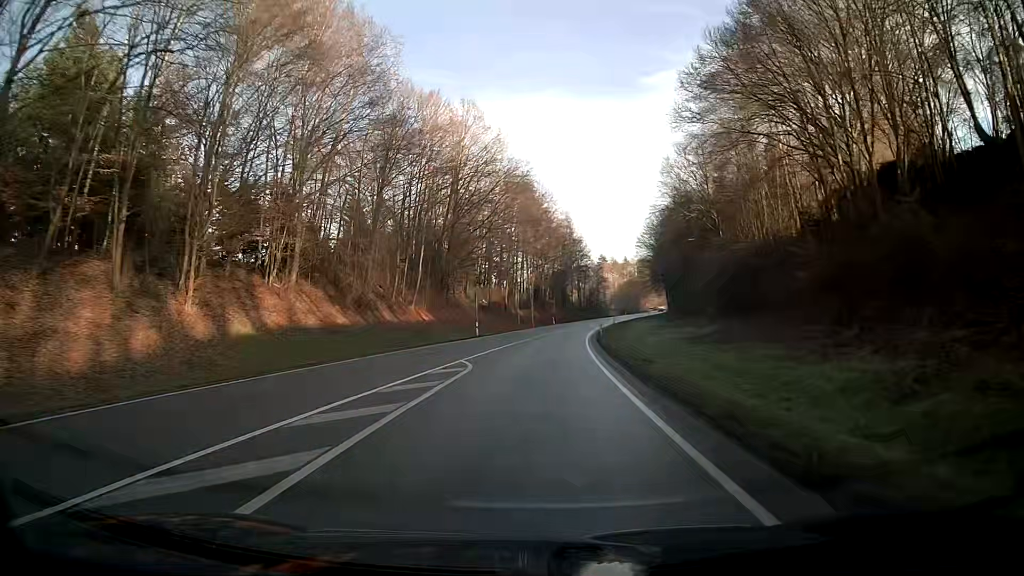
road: primary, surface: asphalt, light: Day
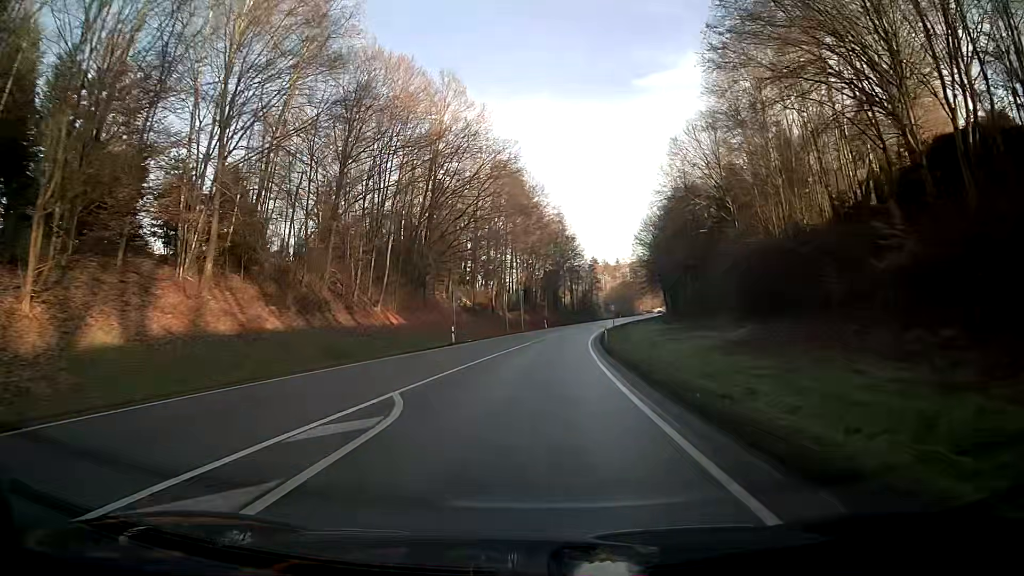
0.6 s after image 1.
(+0.1, +9.3) m; +1°
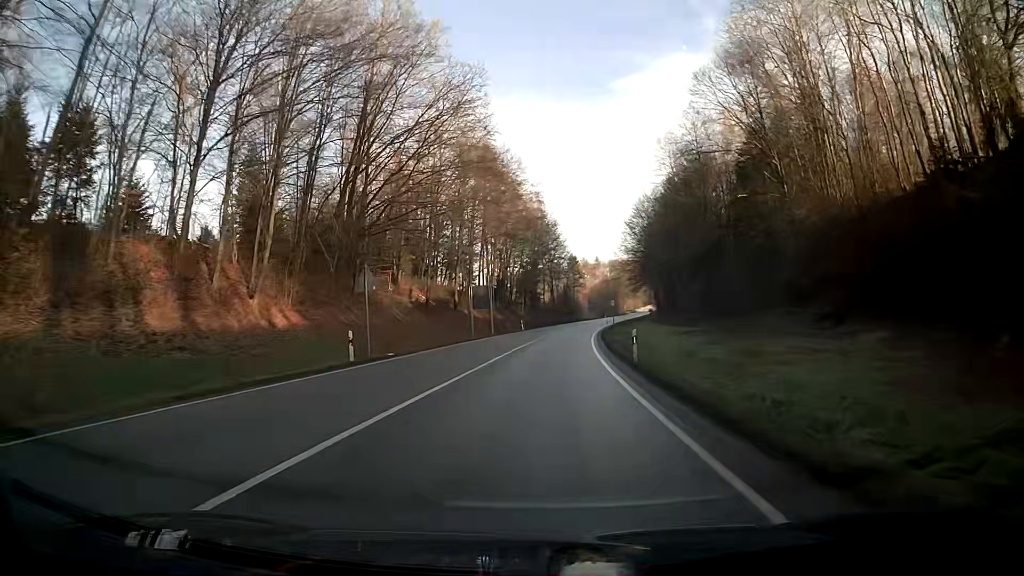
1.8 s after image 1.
(+0.4, +18.5) m; +2°
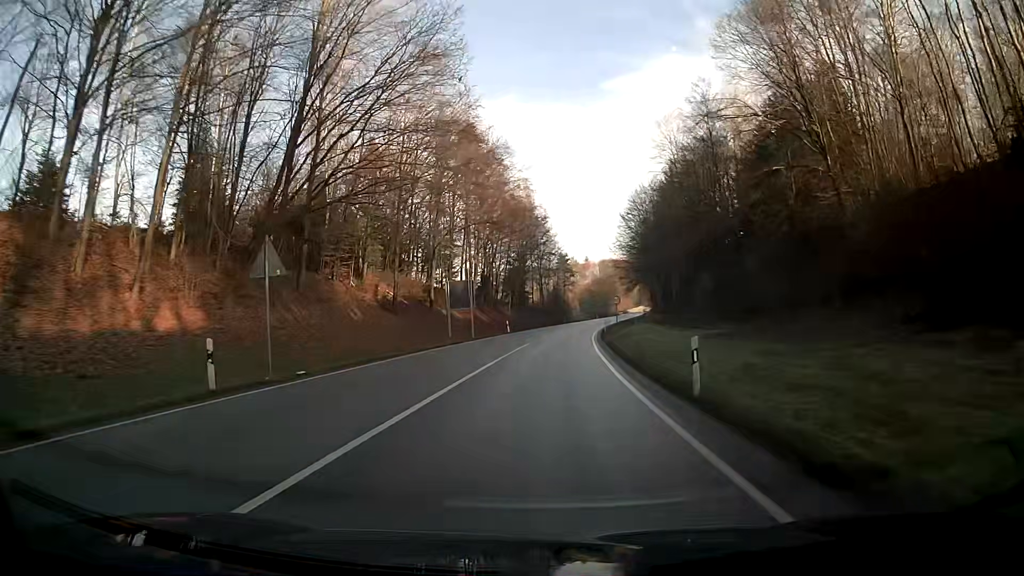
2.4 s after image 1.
(+0.1, +9.3) m; +1°
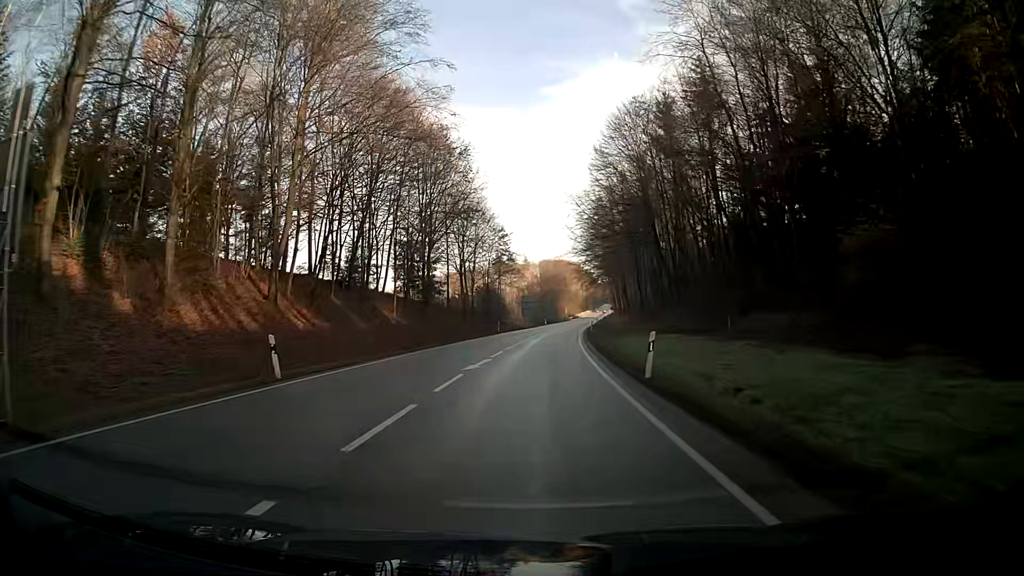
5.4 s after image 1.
(+2.5, +46.5) m; +5°
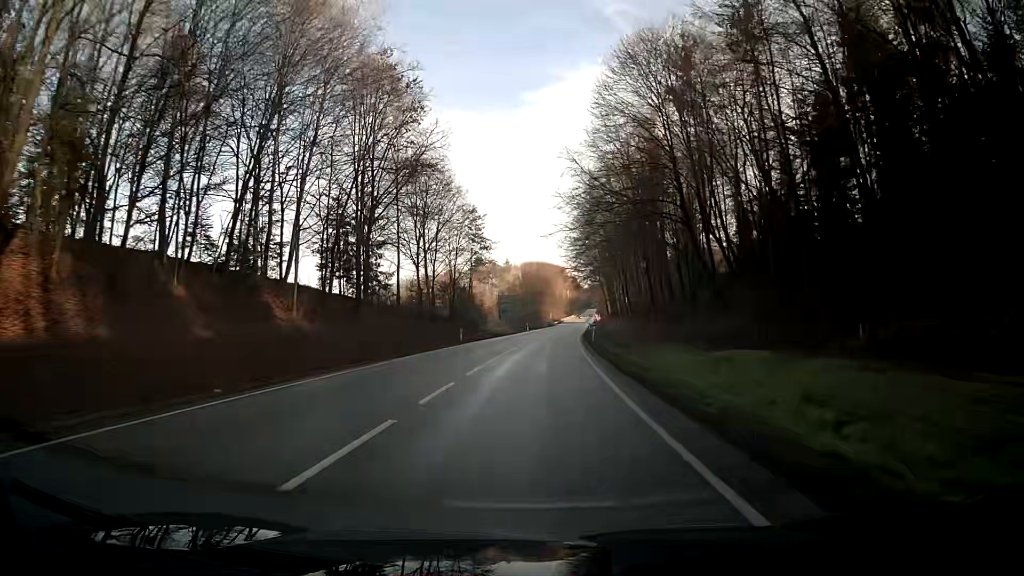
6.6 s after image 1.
(+0.2, +19.6) m; +1°
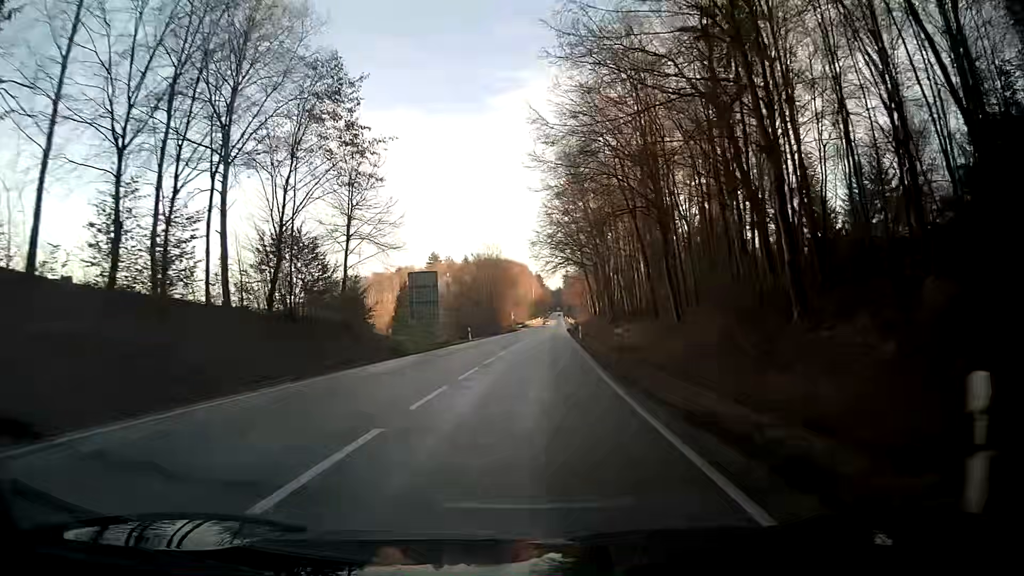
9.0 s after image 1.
(+1.3, +43.0) m; +3°
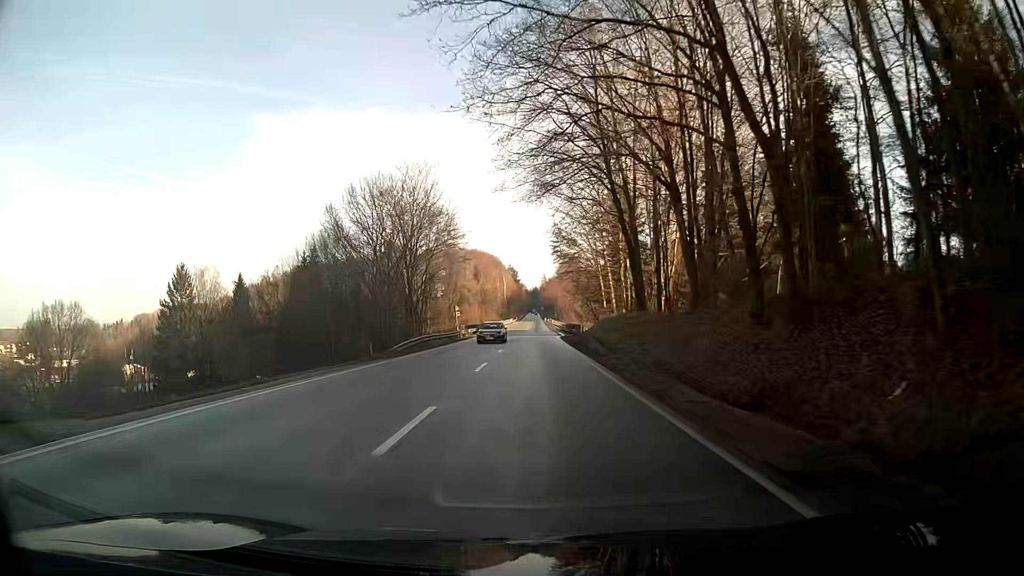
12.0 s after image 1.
(+1.2, +58.4) m; +2°
